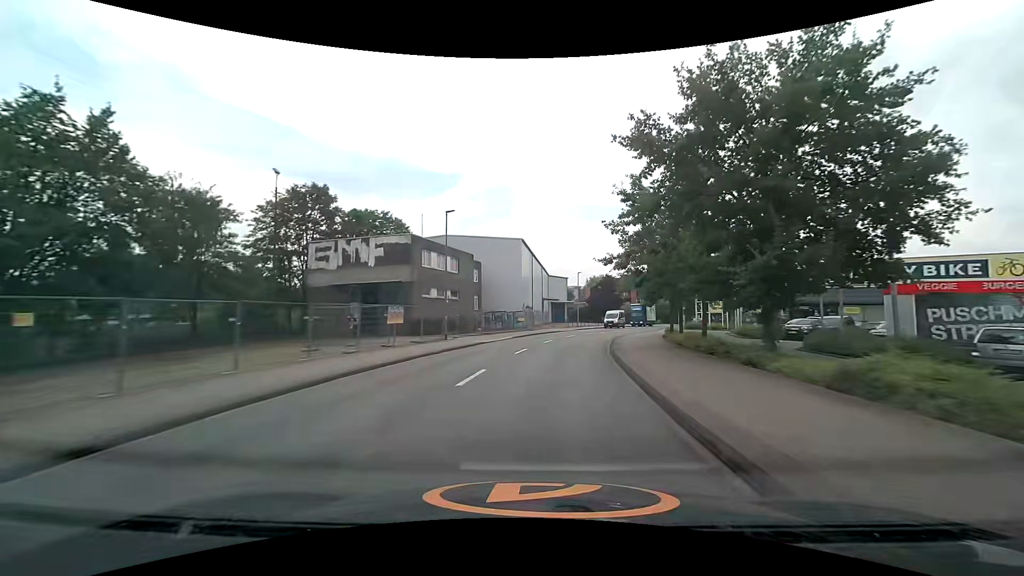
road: unclassified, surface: asphalt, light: Day
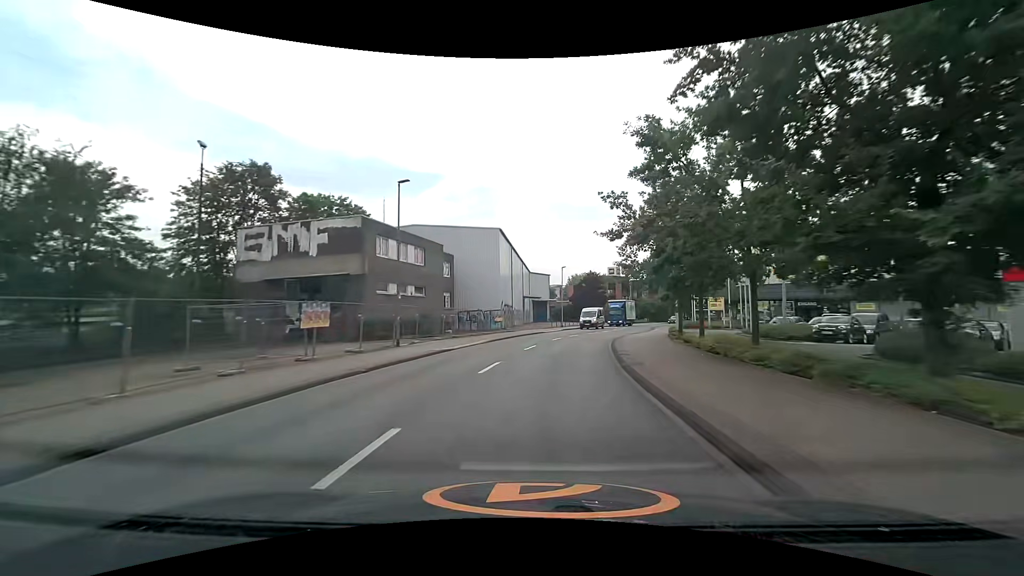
(+0.1, +6.7) m; +3°
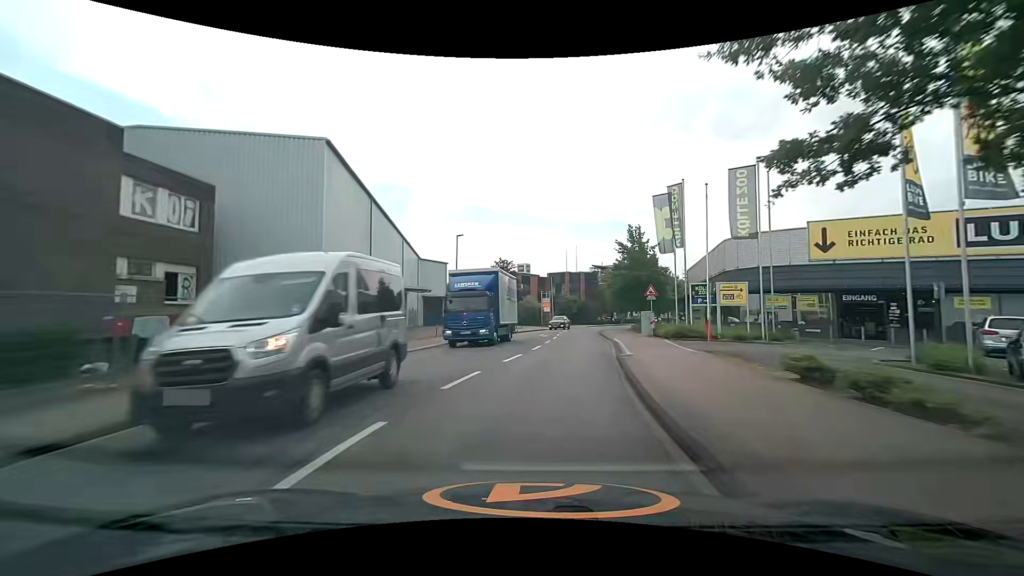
(+2.0, +25.9) m; +10°
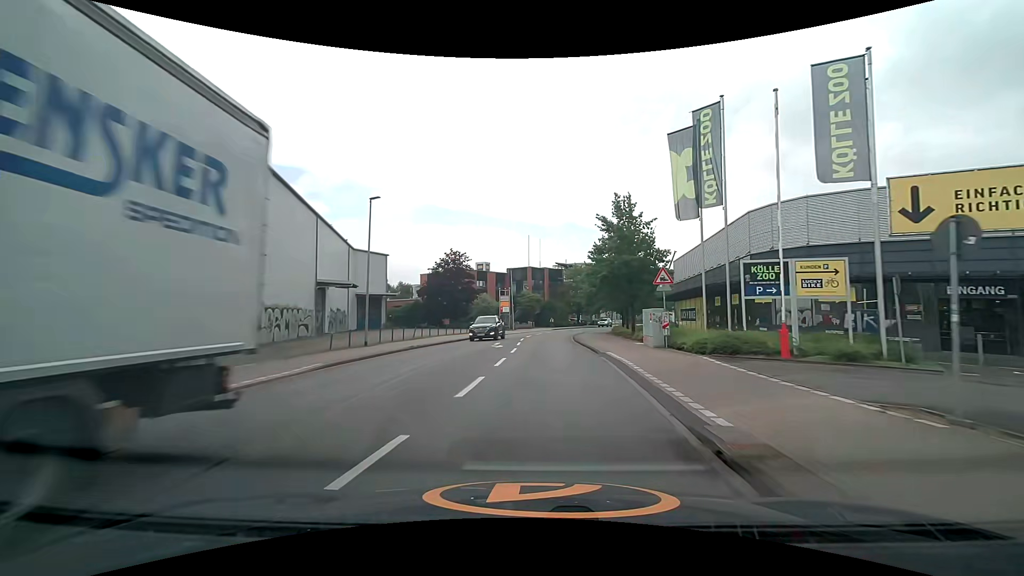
(+0.5, +12.4) m; +4°
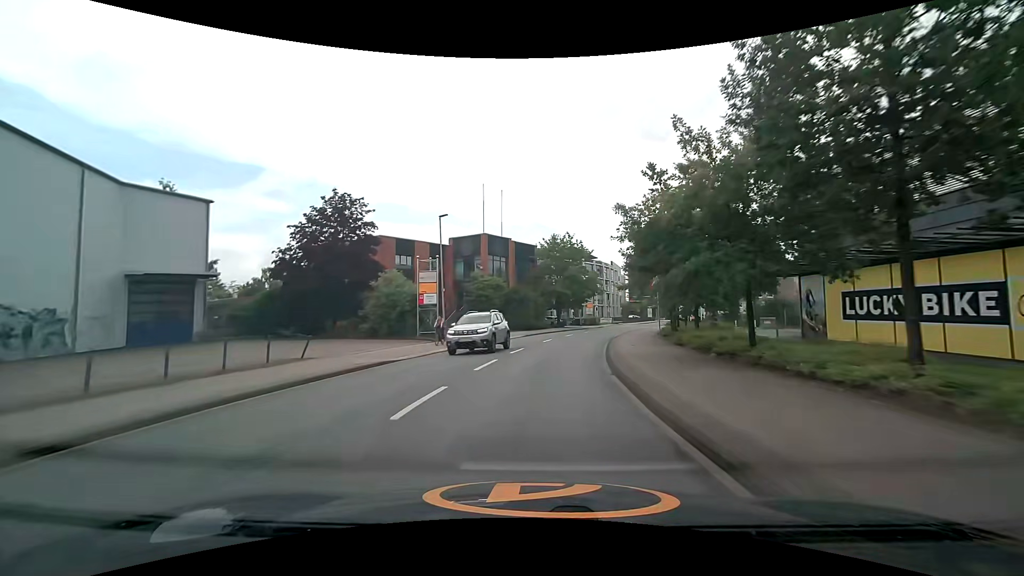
(+1.2, +32.0) m; +5°
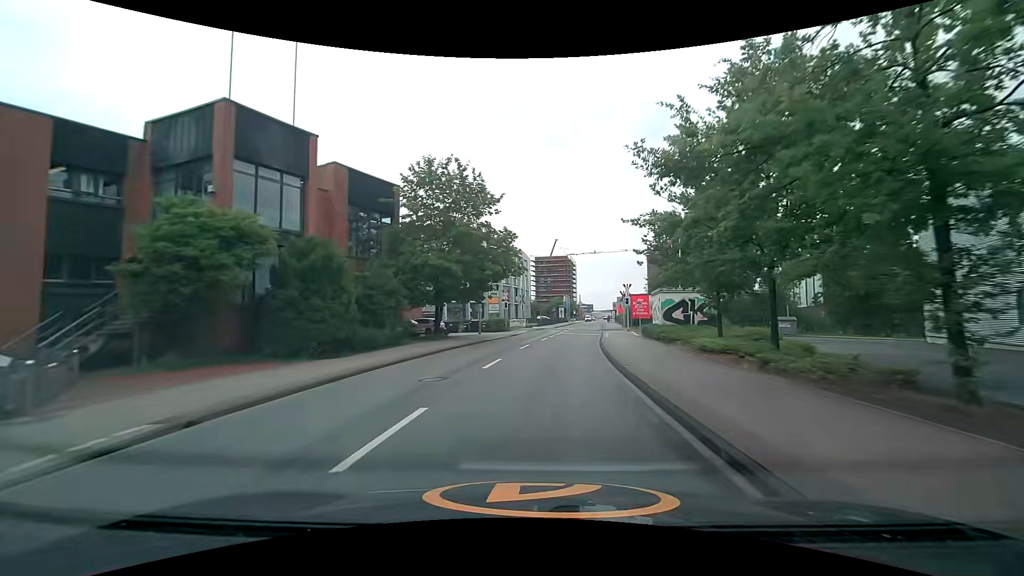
(+2.7, +31.5) m; +11°
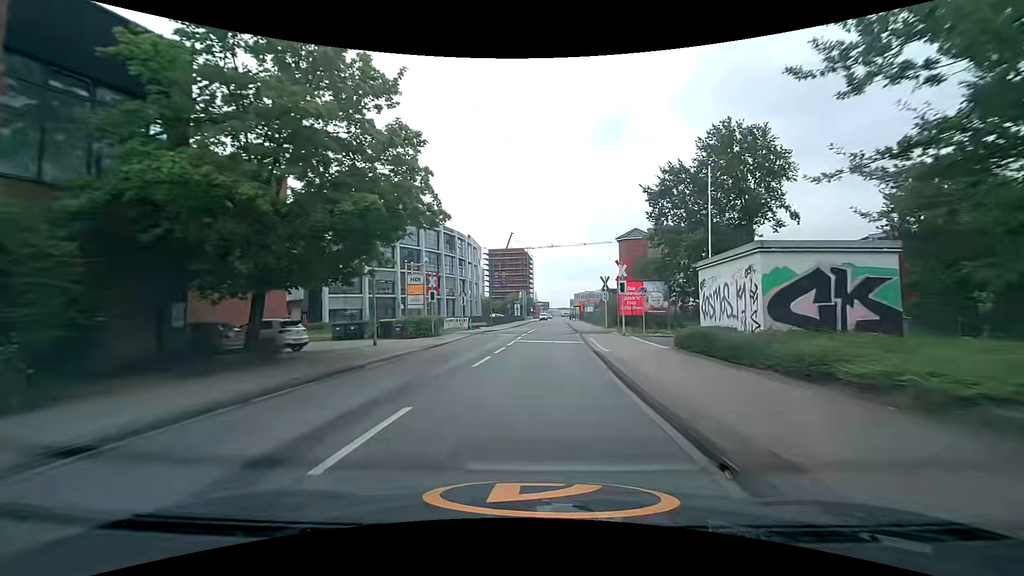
(+0.9, +17.6) m; +5°
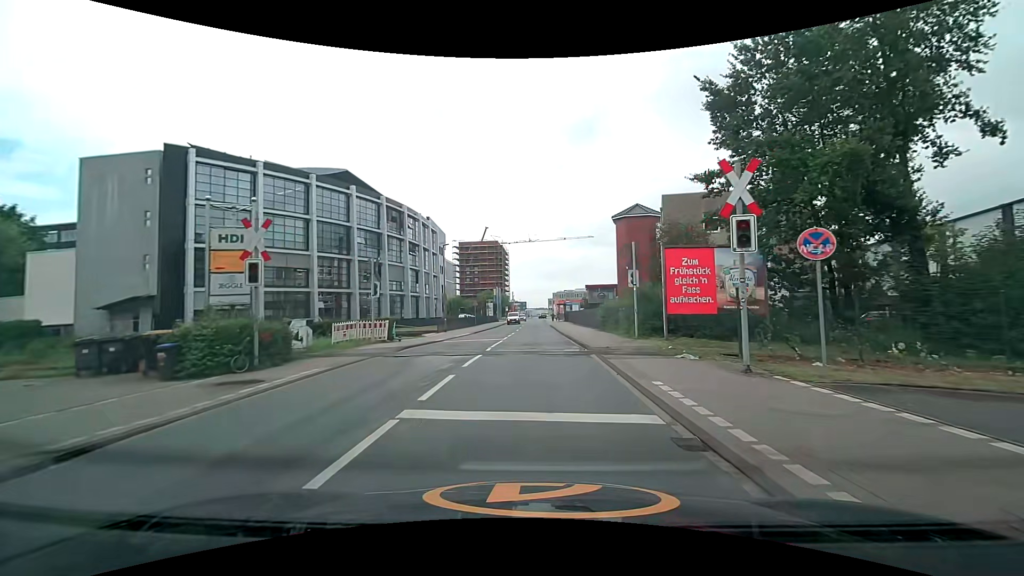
(+0.5, +18.7) m; +3°
